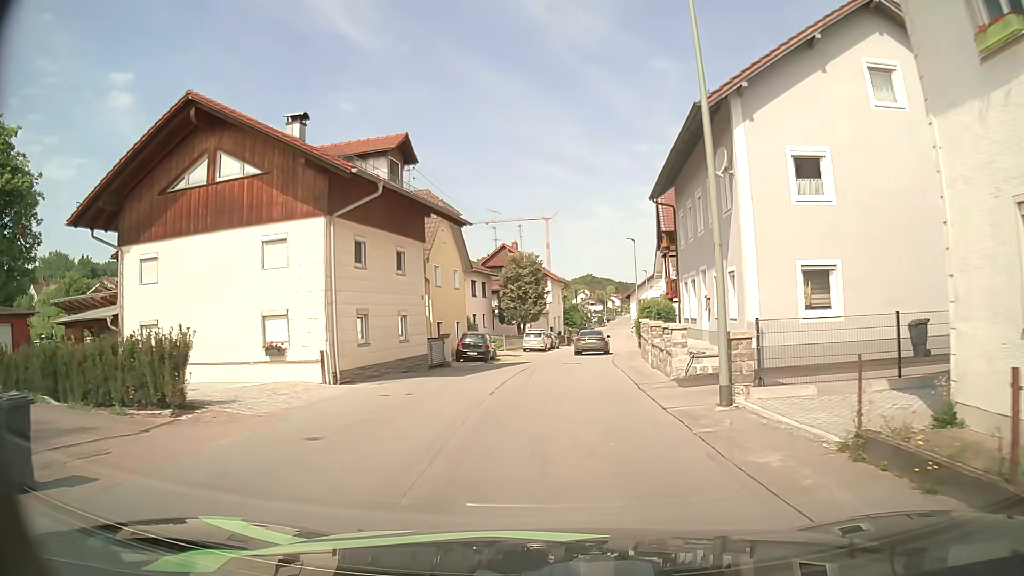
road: unclassified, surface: asphalt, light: Day
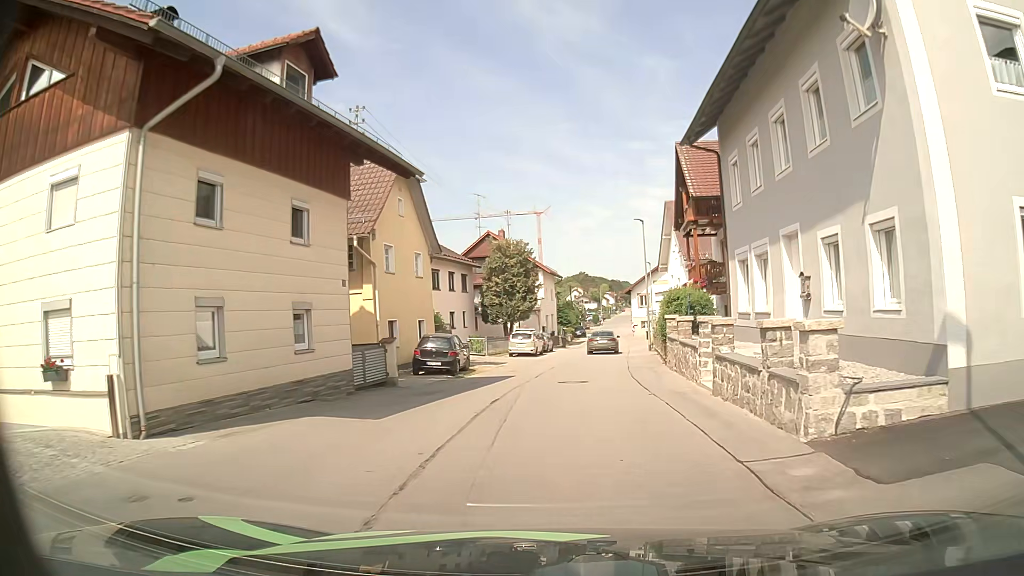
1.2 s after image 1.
(0.0, +8.9) m; +1°
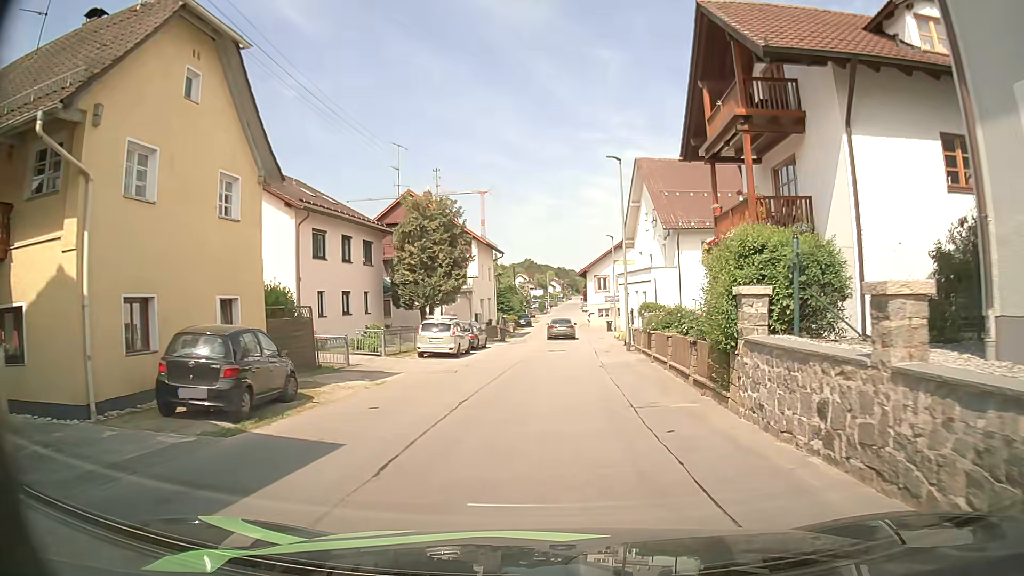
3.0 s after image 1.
(+0.5, +13.9) m; +5°
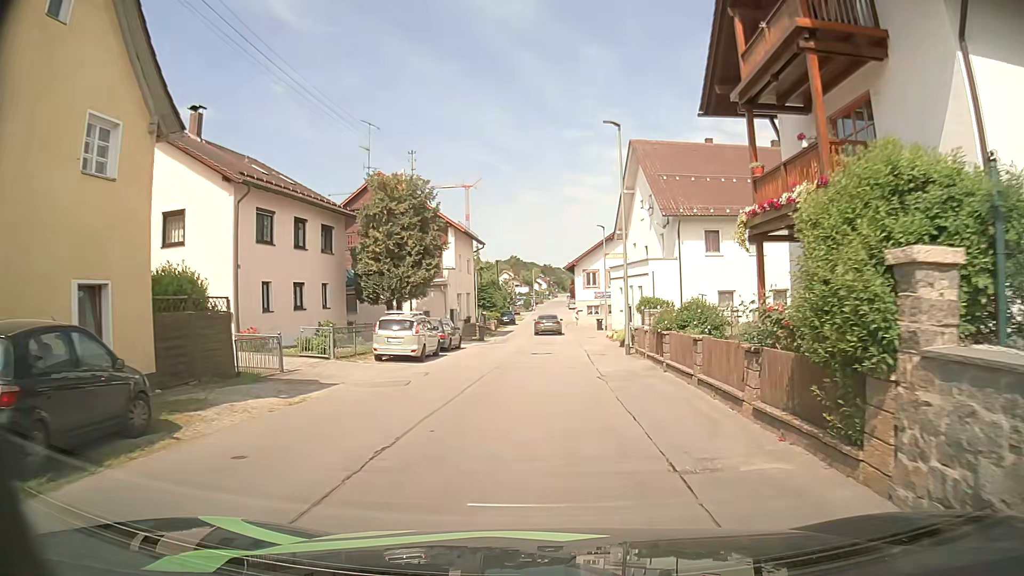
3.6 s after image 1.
(0.0, +4.9) m; +1°
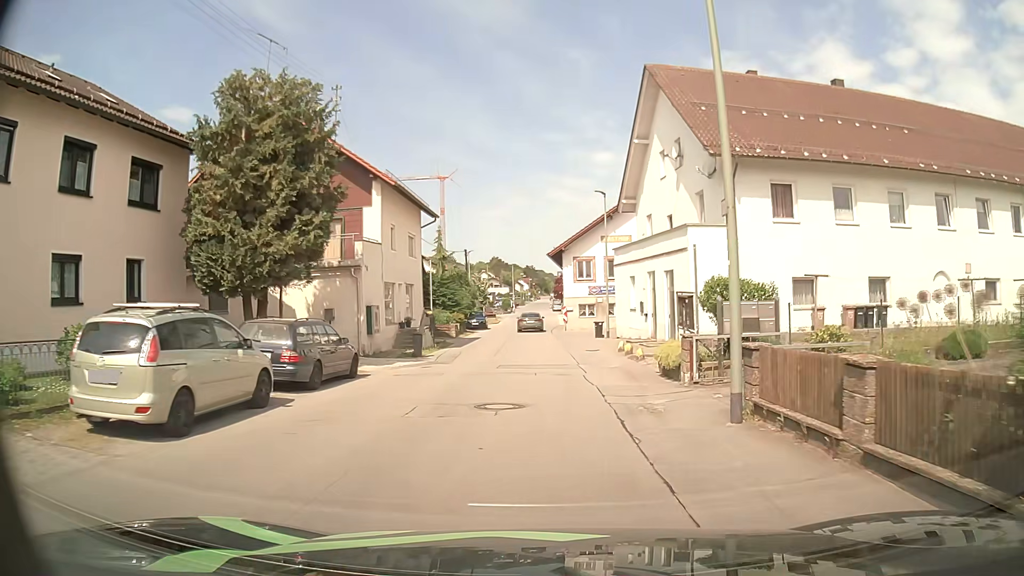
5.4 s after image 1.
(0.0, +15.2) m; 0°
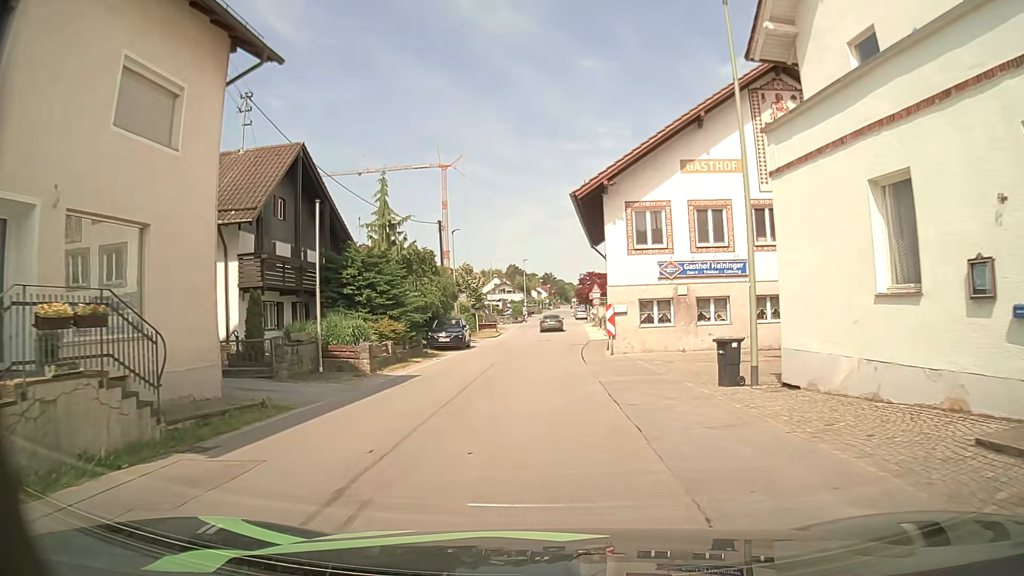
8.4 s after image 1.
(0.0, +24.6) m; -1°
